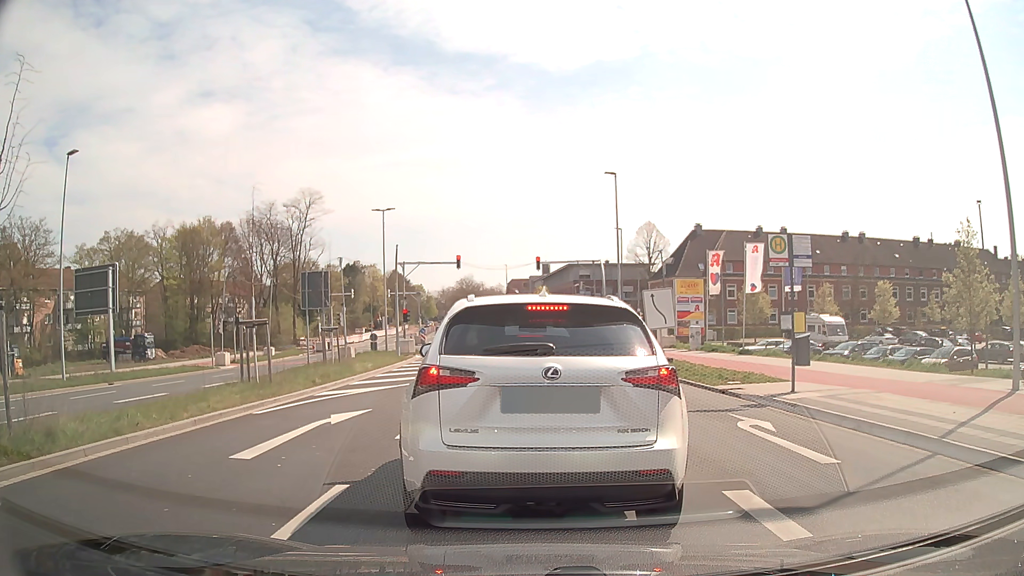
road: secondary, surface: asphalt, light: Day
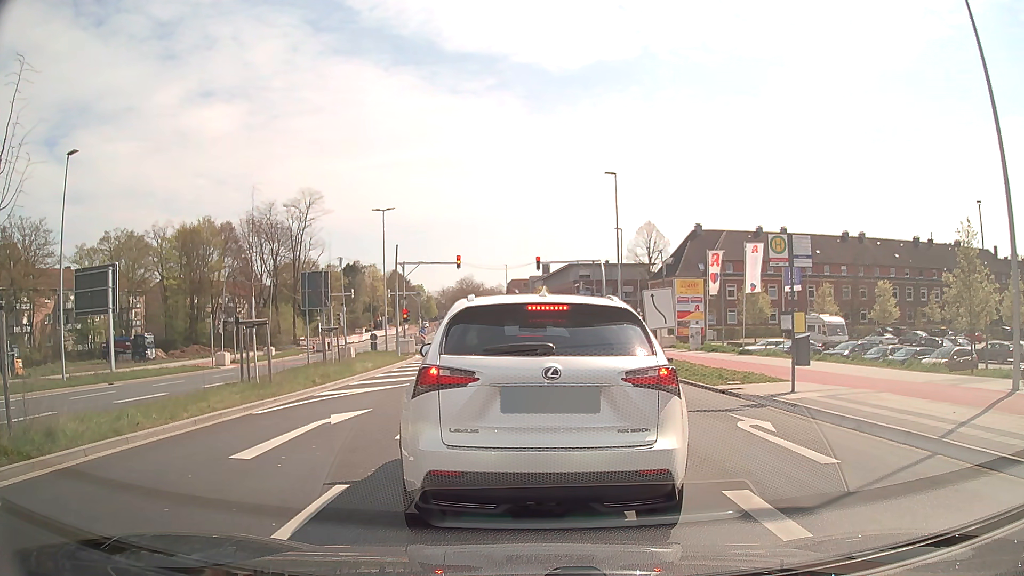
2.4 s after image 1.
(0.0, 0.0) m; 0°
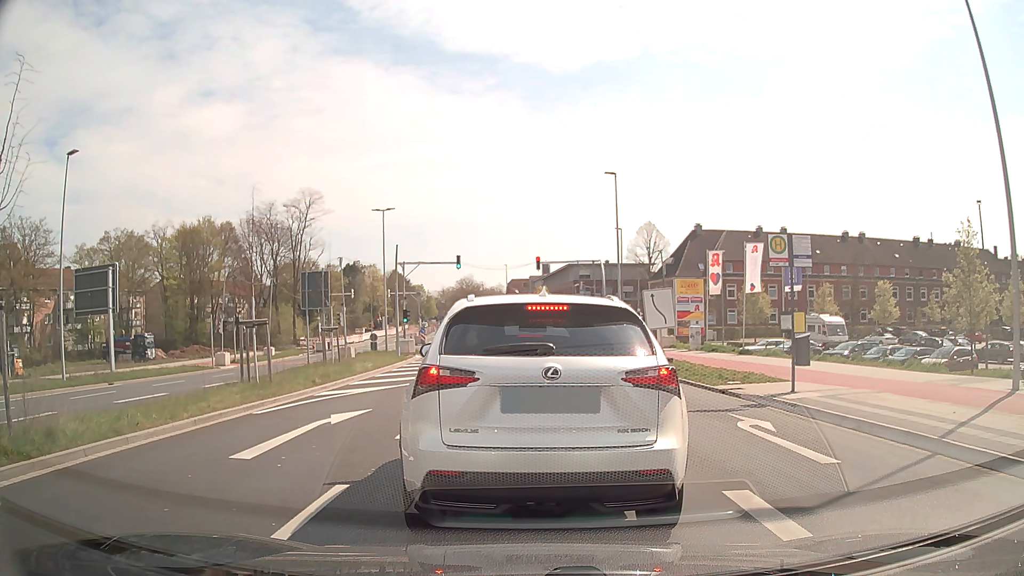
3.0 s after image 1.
(0.0, 0.0) m; 0°
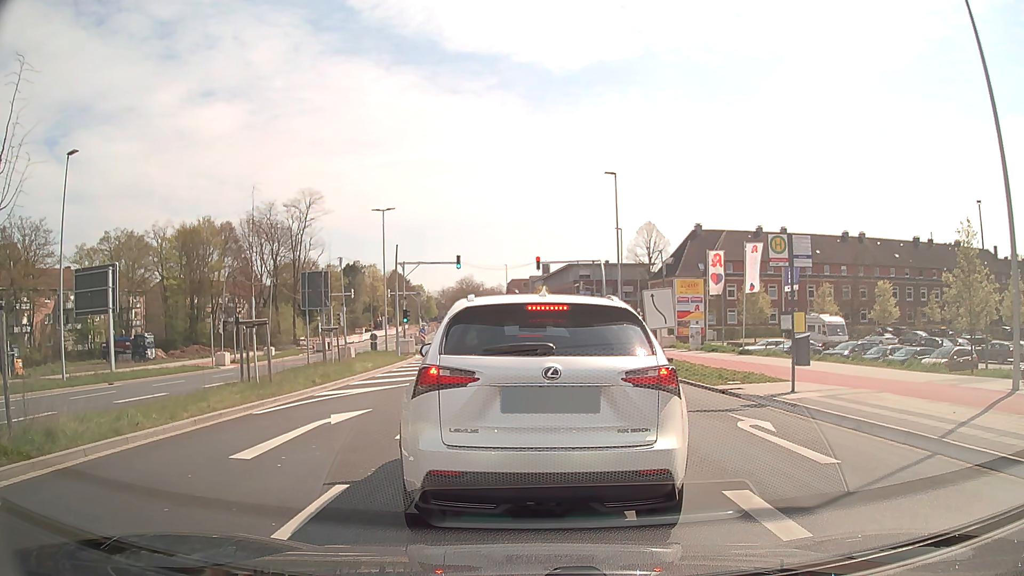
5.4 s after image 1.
(0.0, 0.0) m; 0°
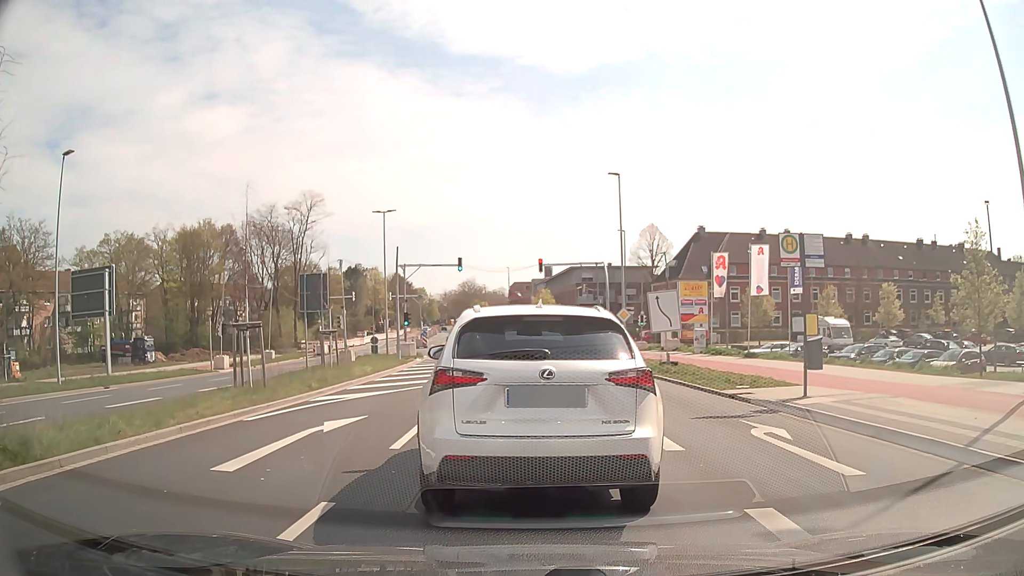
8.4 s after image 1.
(0.0, +0.6) m; 0°
(0, +10) (0, +20) (-1, +30) (-2, +40) (-3, +50) (-5, +60) (-8, +69) (-10, +79) (-12, +89) (-14, +99) m
